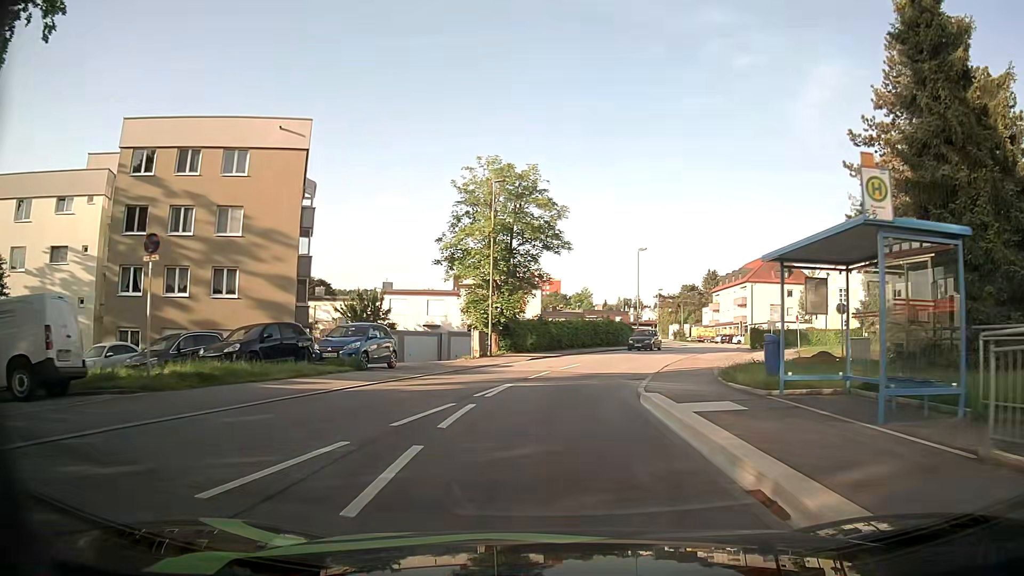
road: residential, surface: asphalt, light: Day
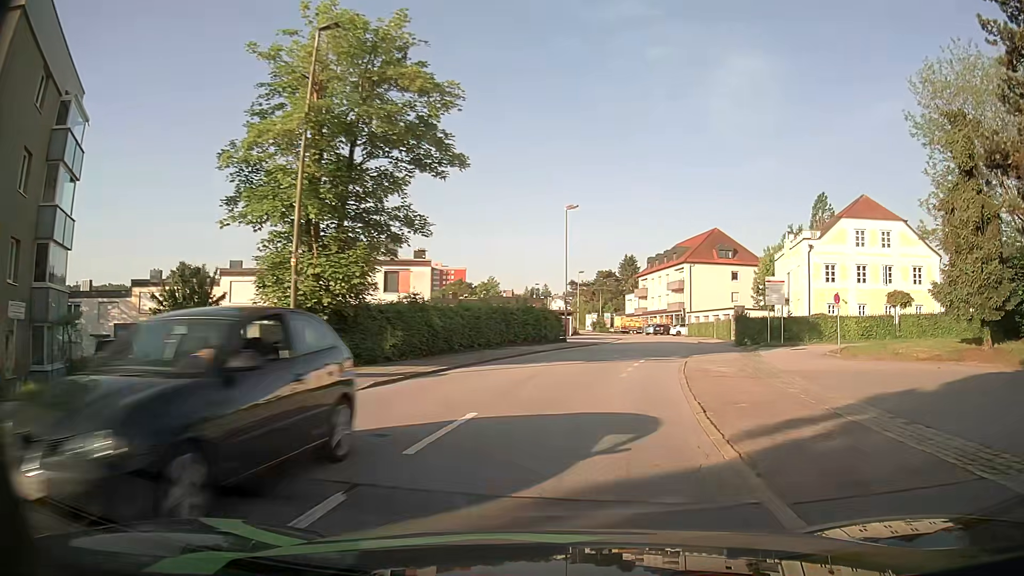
(+0.7, +16.6) m; +8°
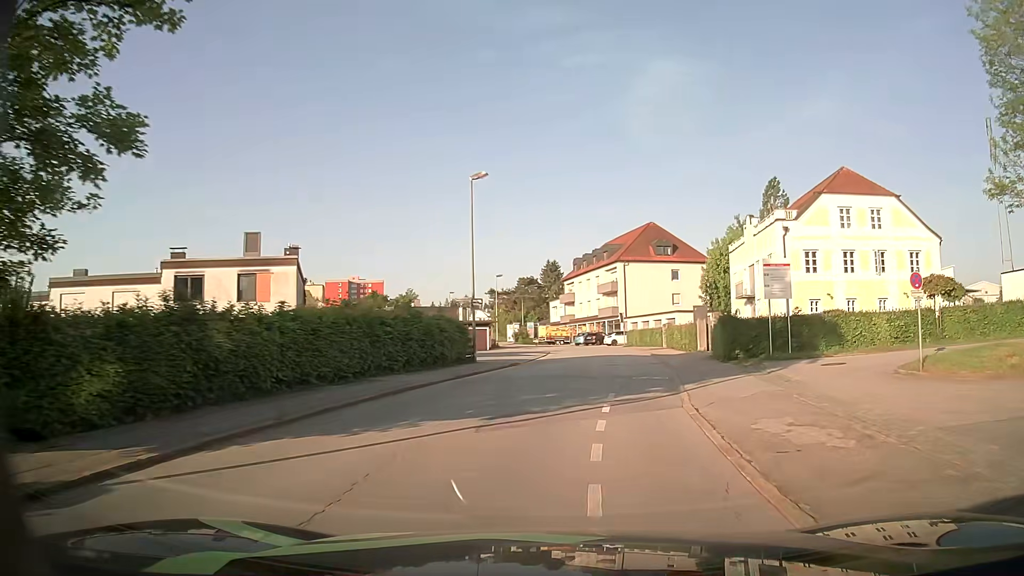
(+0.6, +11.3) m; +6°
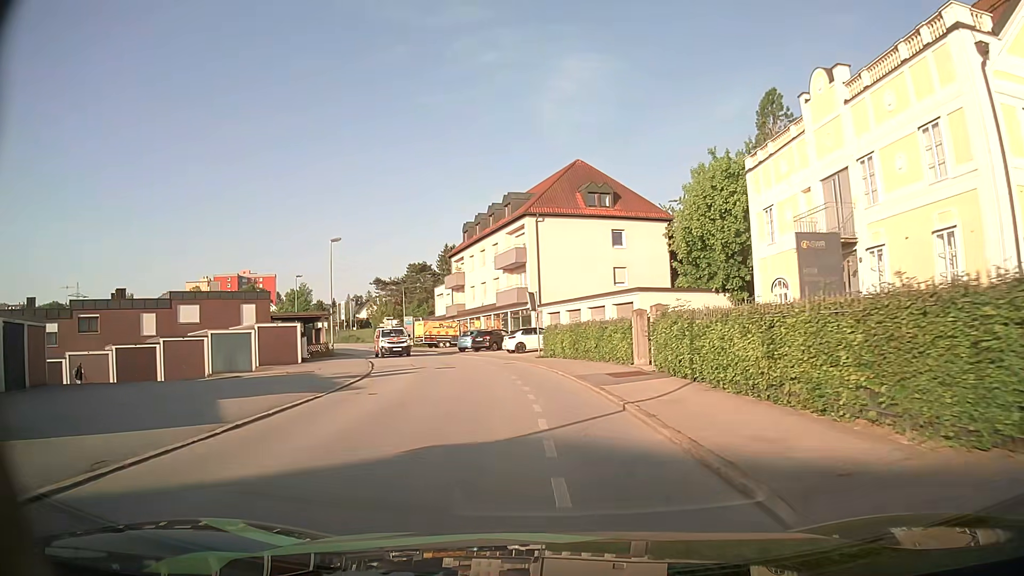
(+3.0, +29.5) m; +7°
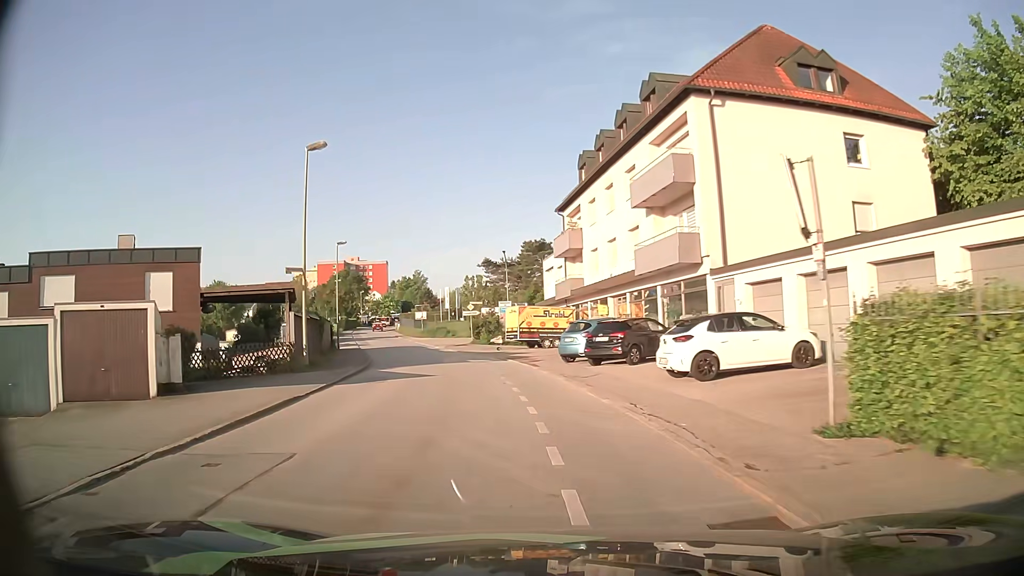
(-1.8, +24.3) m; -11°
(0, +10) (-2, +20) (-4, +30) (-6, +39) (-9, +49) (-12, +59) (-15, +68) (-18, +78) (-21, +87) (-24, +97) m
